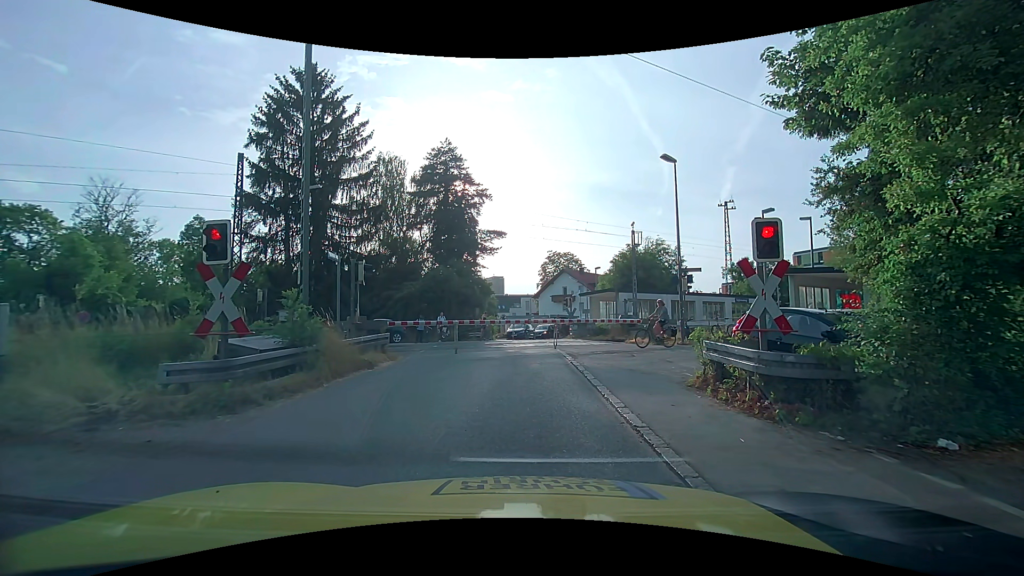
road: unclassified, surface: asphalt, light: Day
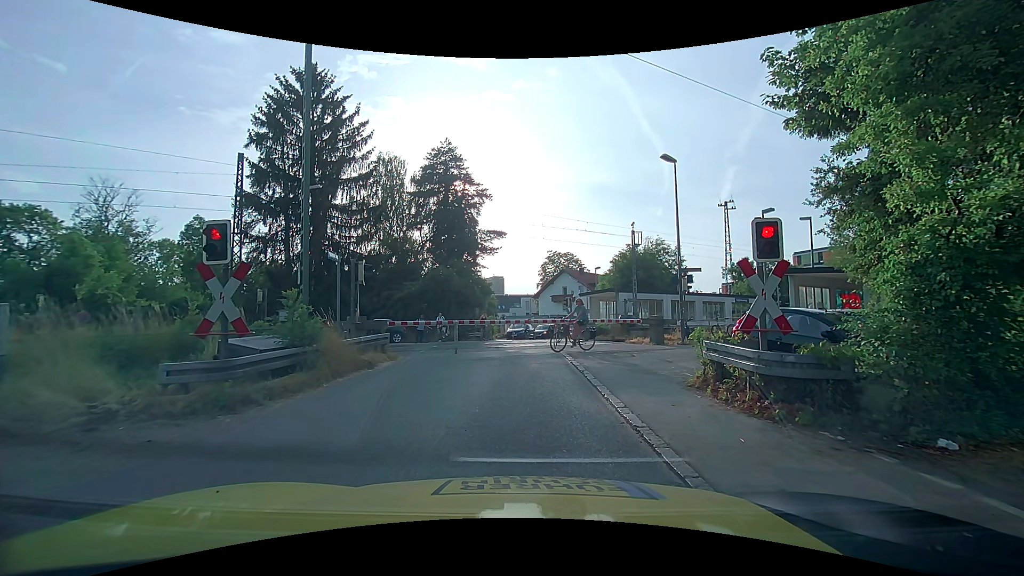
(0.0, 0.0) m; 0°
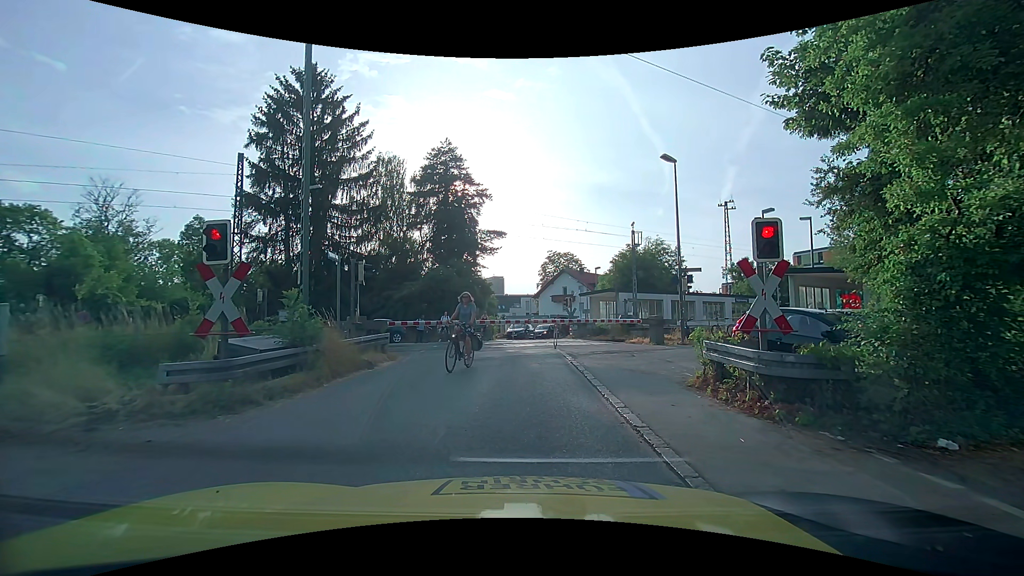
(0.0, 0.0) m; 0°
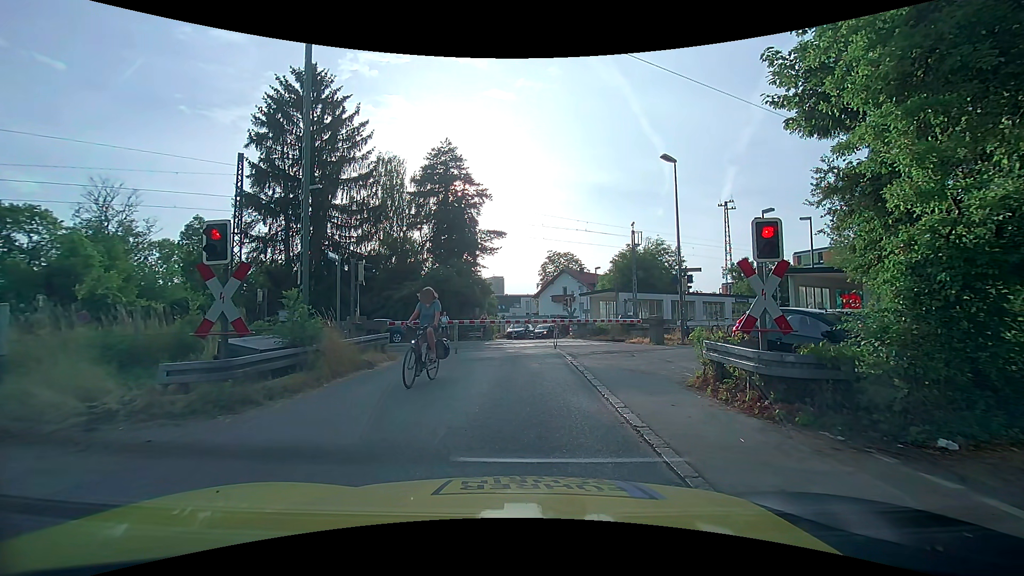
(0.0, 0.0) m; 0°
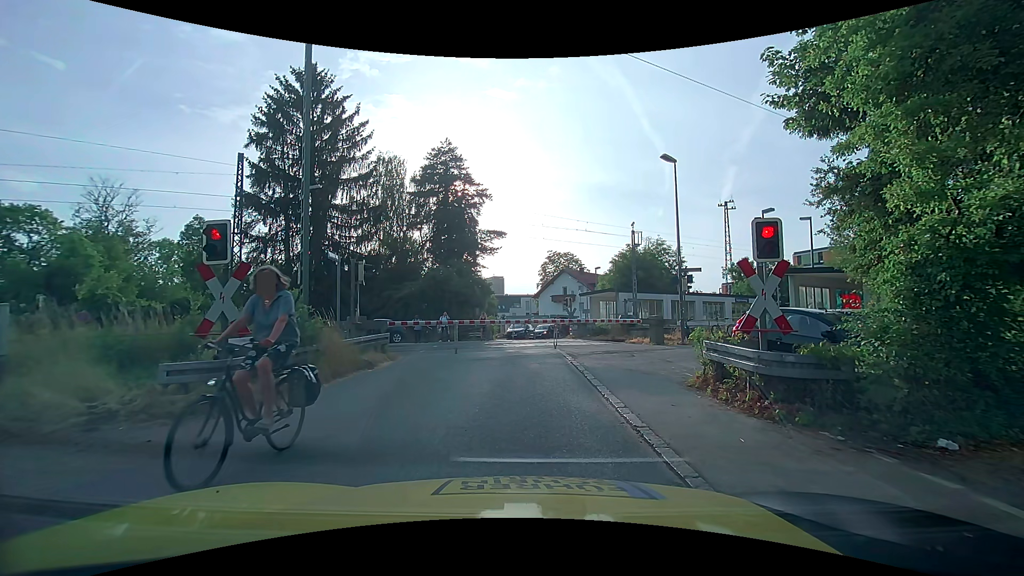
(0.0, 0.0) m; 0°
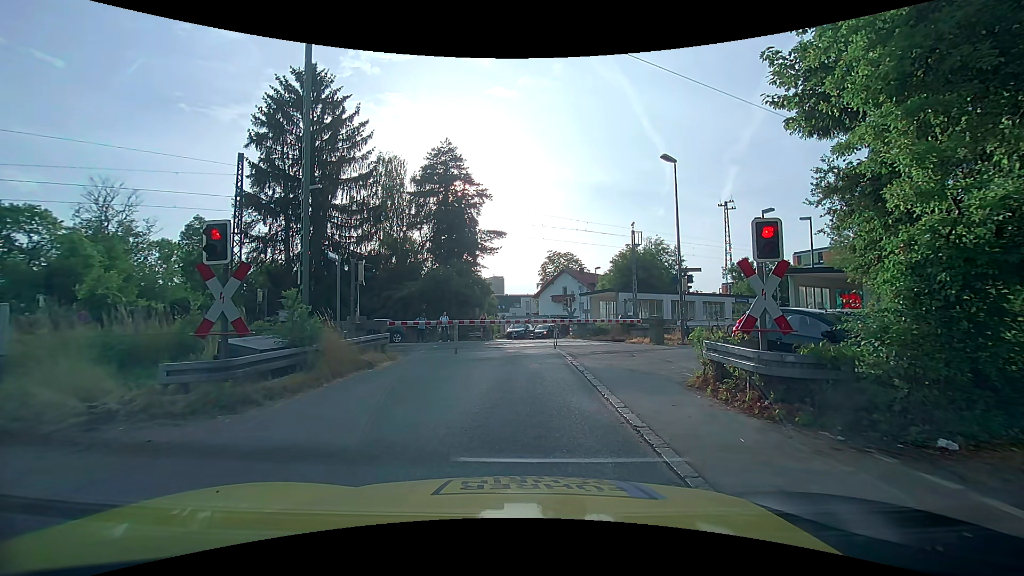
(0.0, 0.0) m; 0°
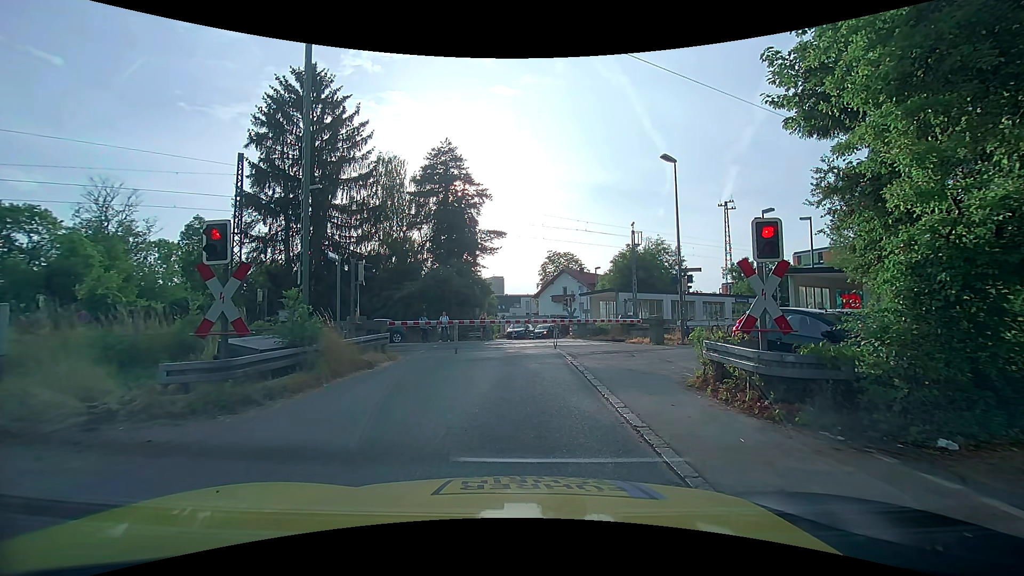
(0.0, 0.0) m; 0°
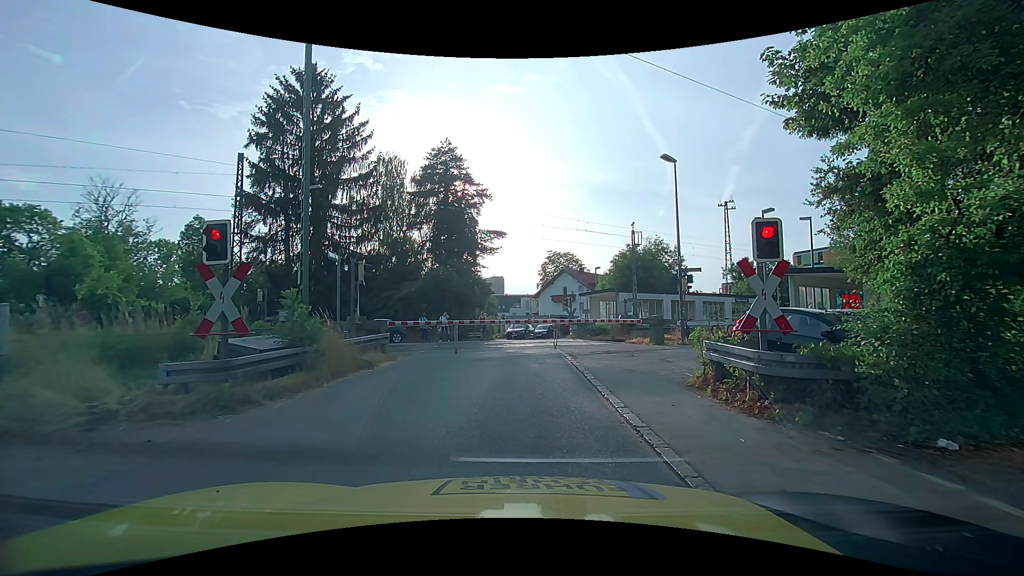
(0.0, 0.0) m; 0°
